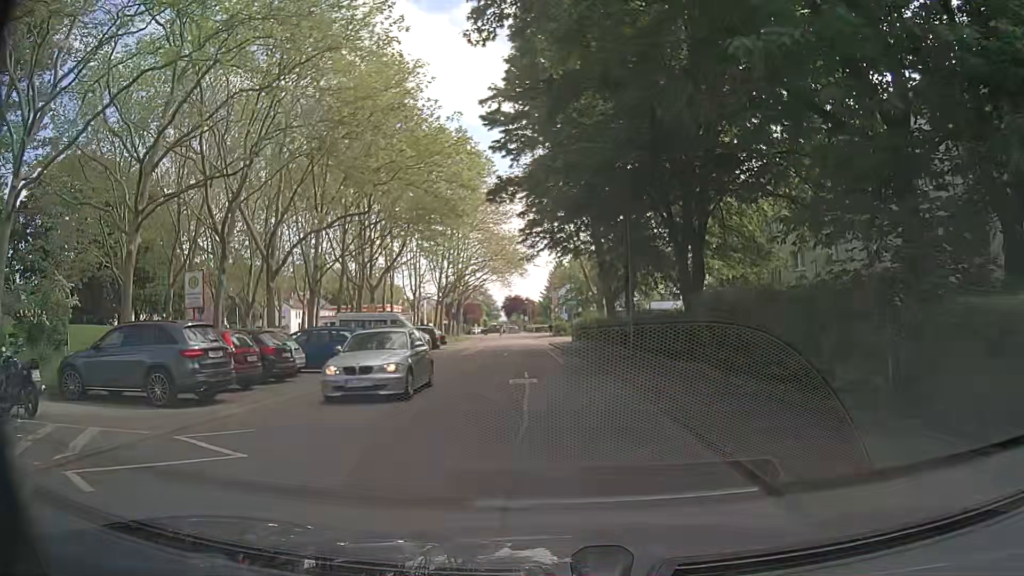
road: residential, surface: asphalt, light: Day
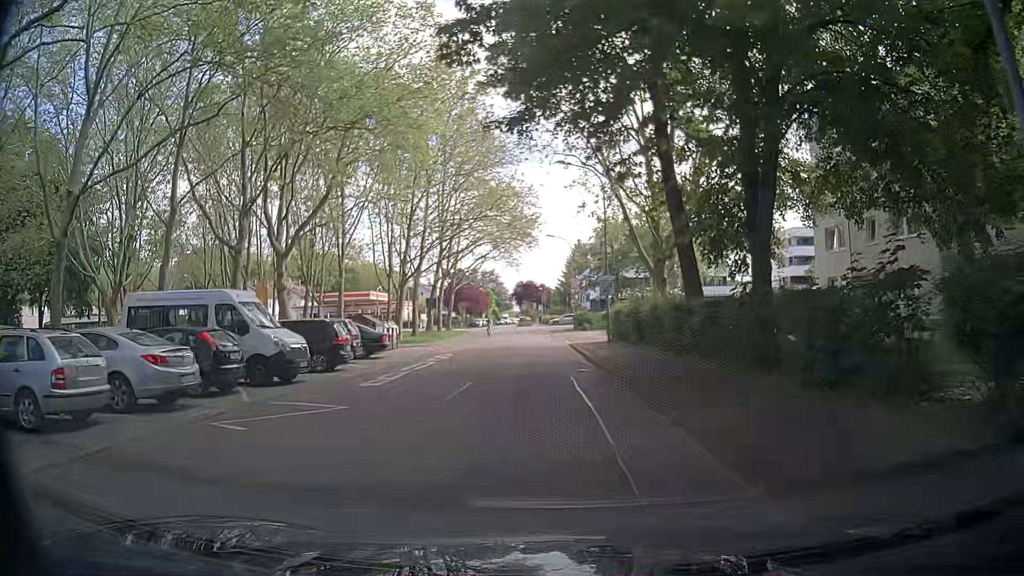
(-0.3, +21.9) m; 0°
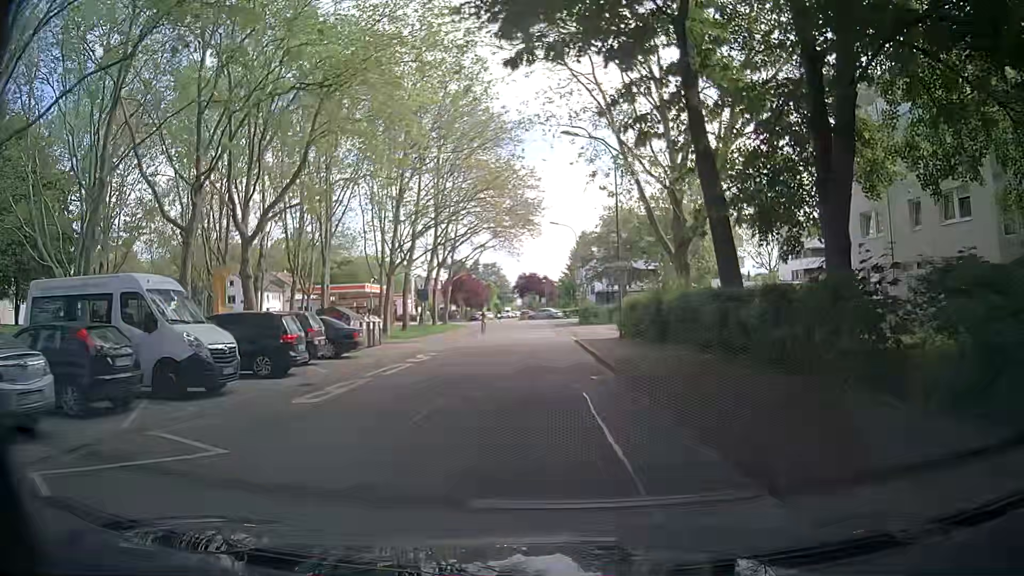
(-0.2, +4.4) m; -2°
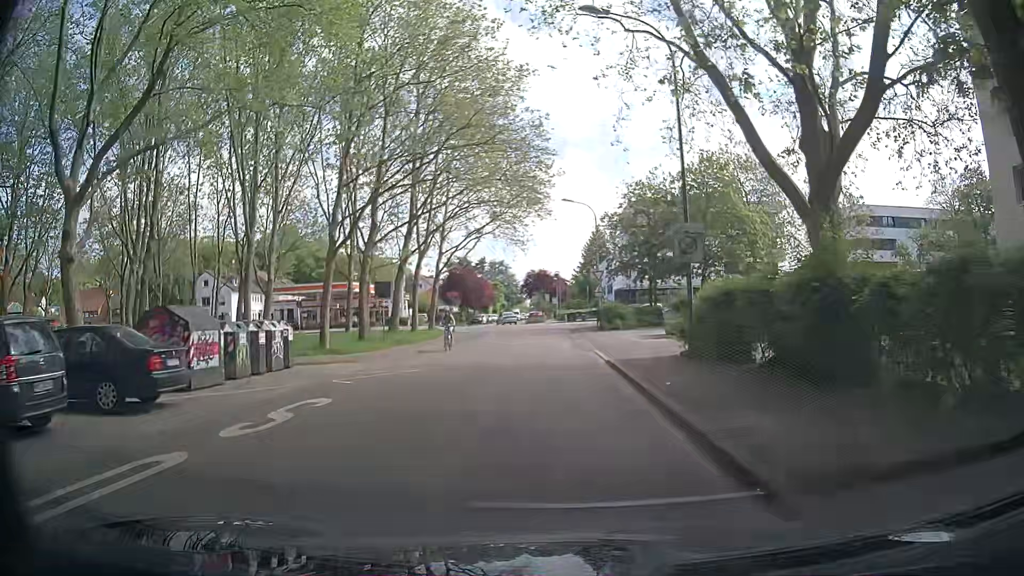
(0.0, +12.9) m; -2°
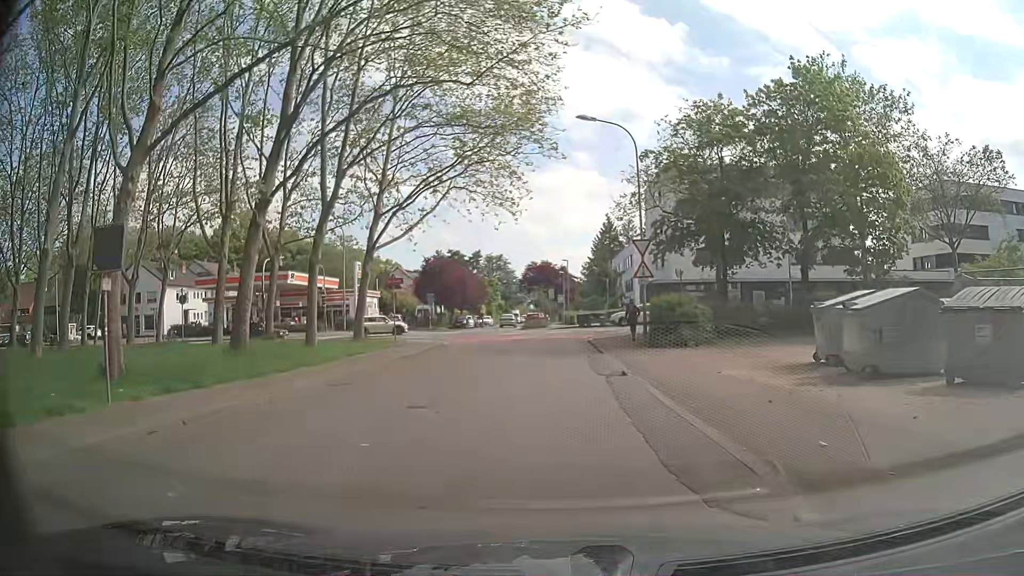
(+0.2, +20.7) m; +1°
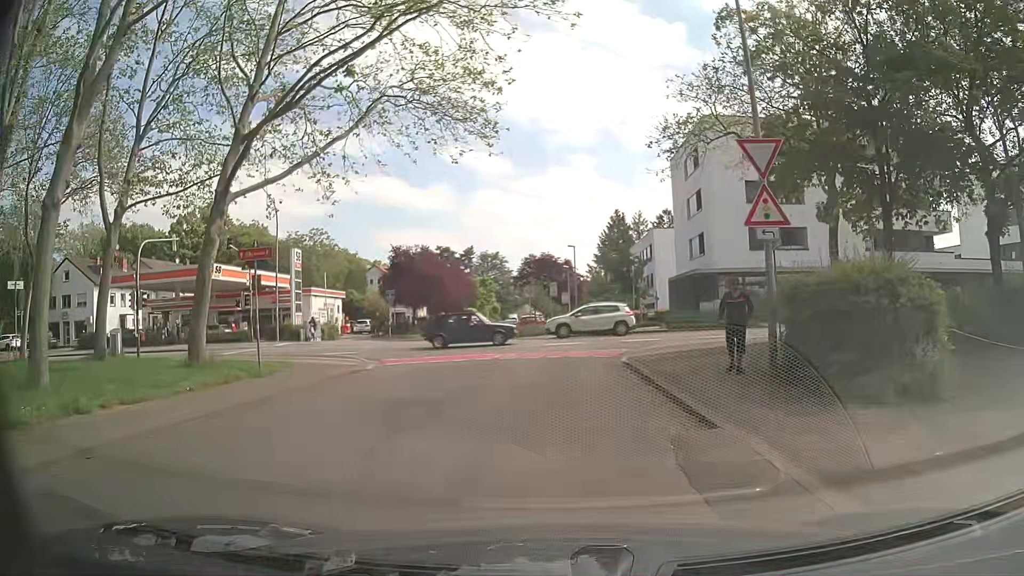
(-0.1, +15.2) m; +1°
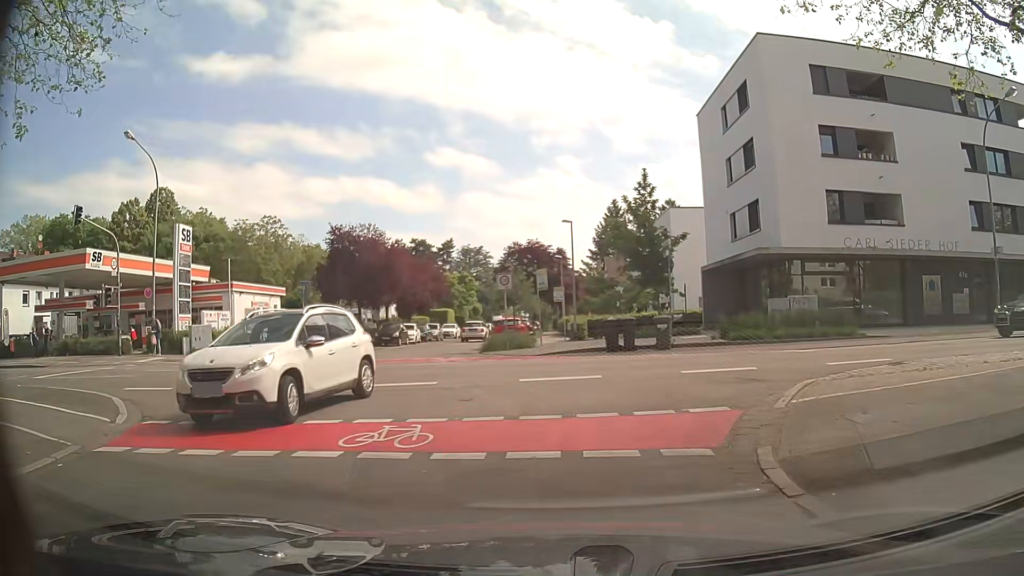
(-0.2, +13.7) m; +1°
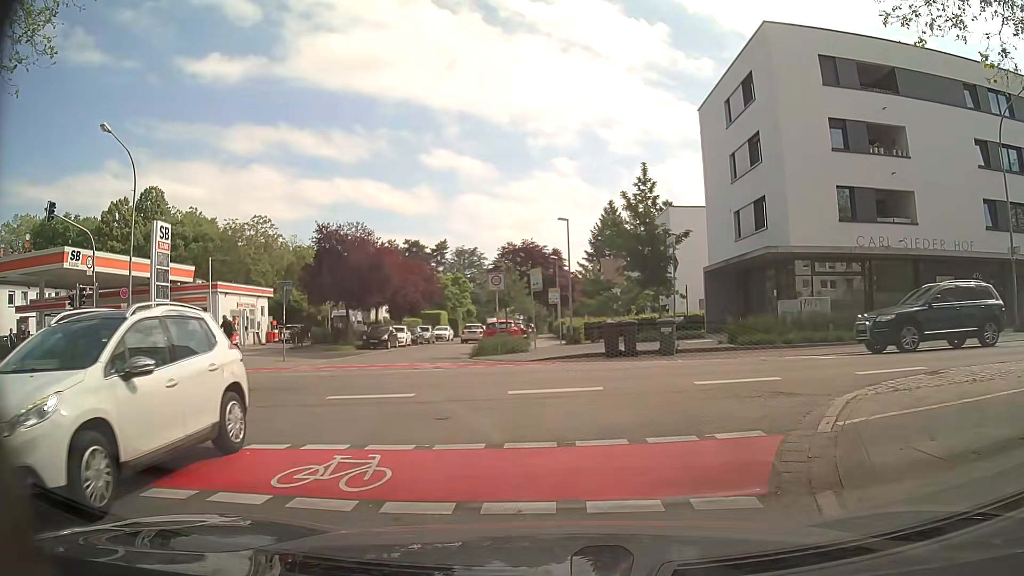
(0.0, +1.6) m; 0°
